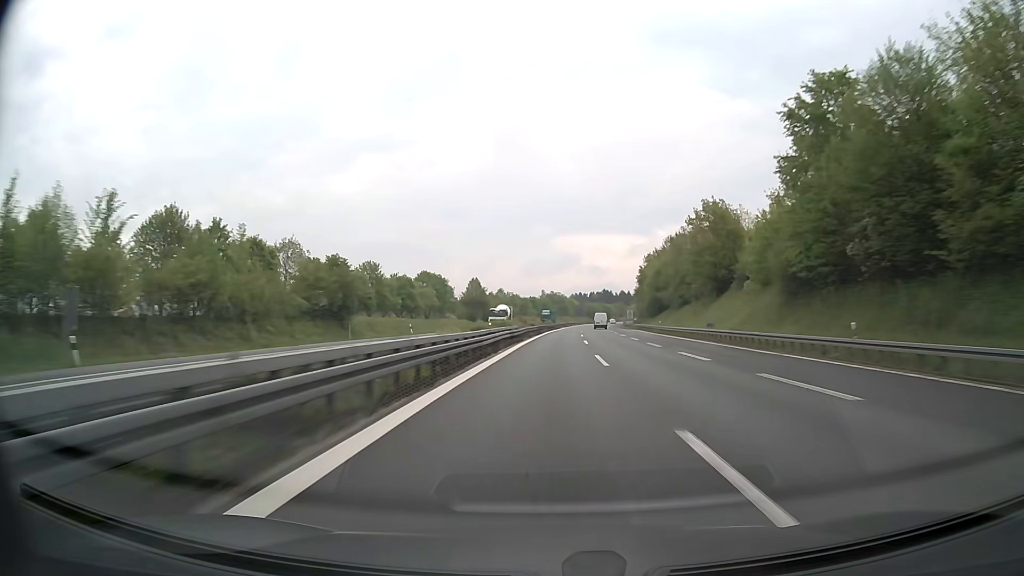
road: motorway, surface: asphalt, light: Day
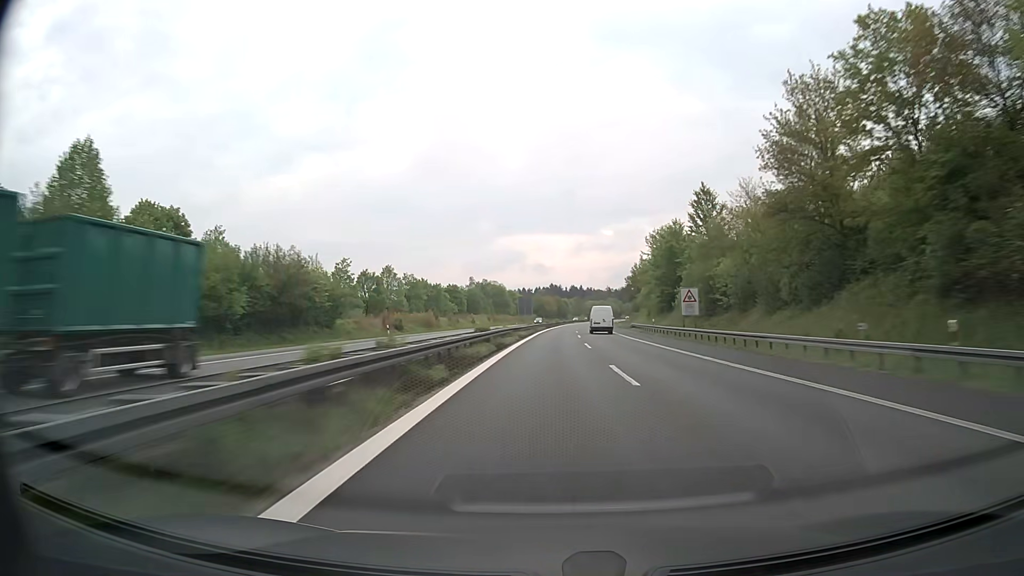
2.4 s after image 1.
(+5.2, +114.0) m; +5°
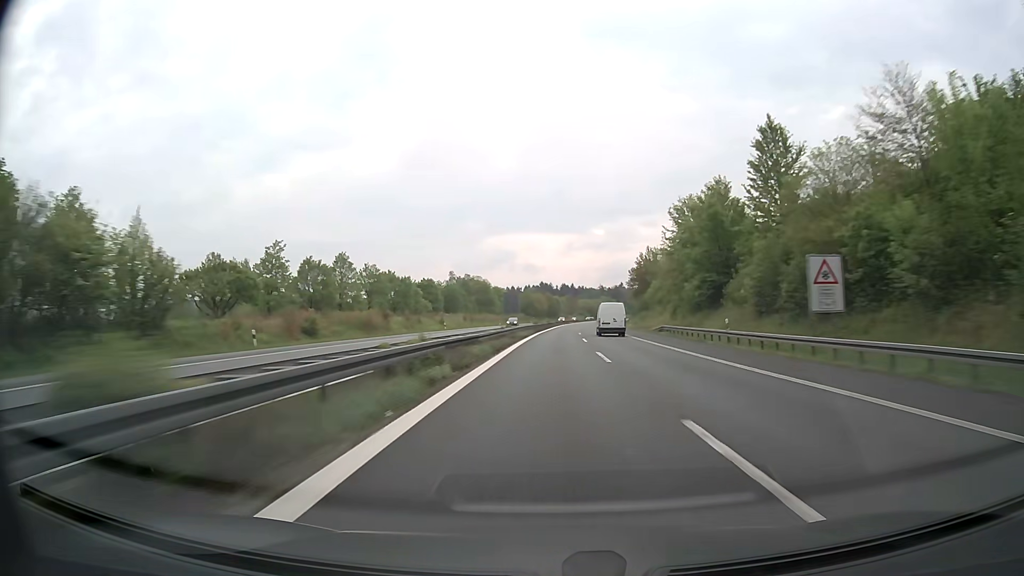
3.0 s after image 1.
(+0.2, +28.5) m; +1°
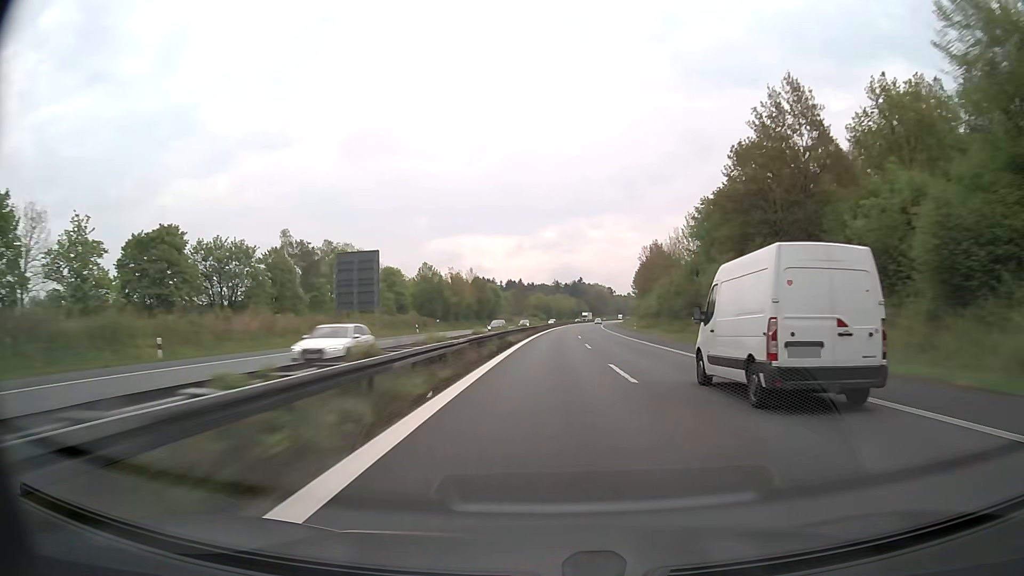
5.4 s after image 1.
(+4.1, +114.1) m; +4°
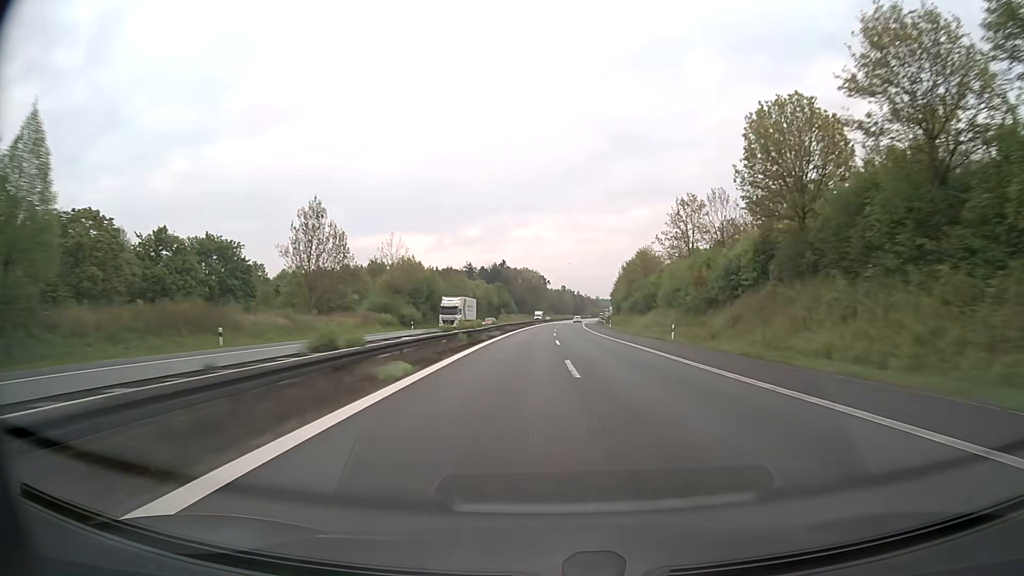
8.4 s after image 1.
(+6.9, +142.6) m; +6°
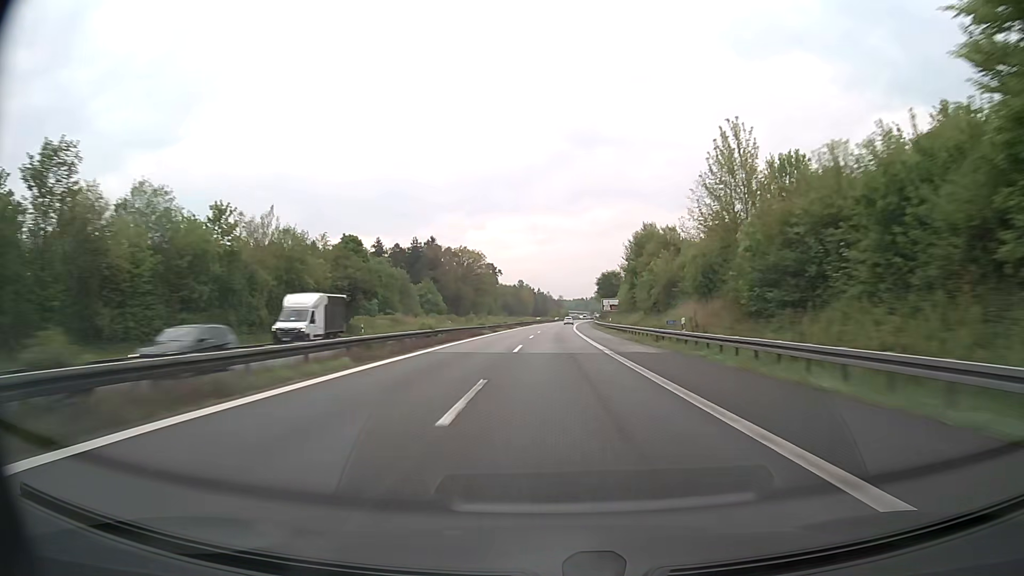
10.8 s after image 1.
(+4.1, +114.2) m; +4°
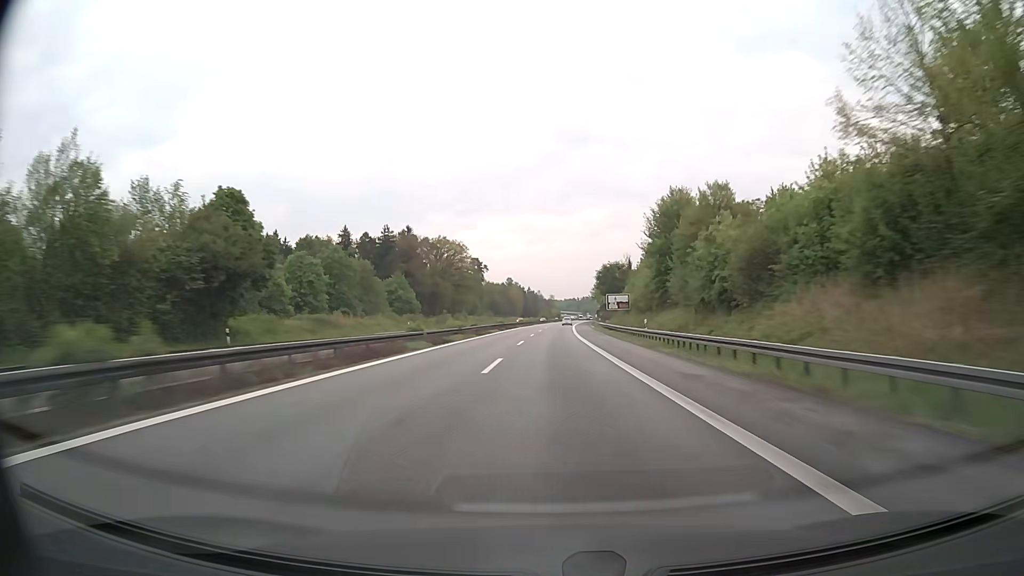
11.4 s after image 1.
(+0.2, +28.6) m; +1°
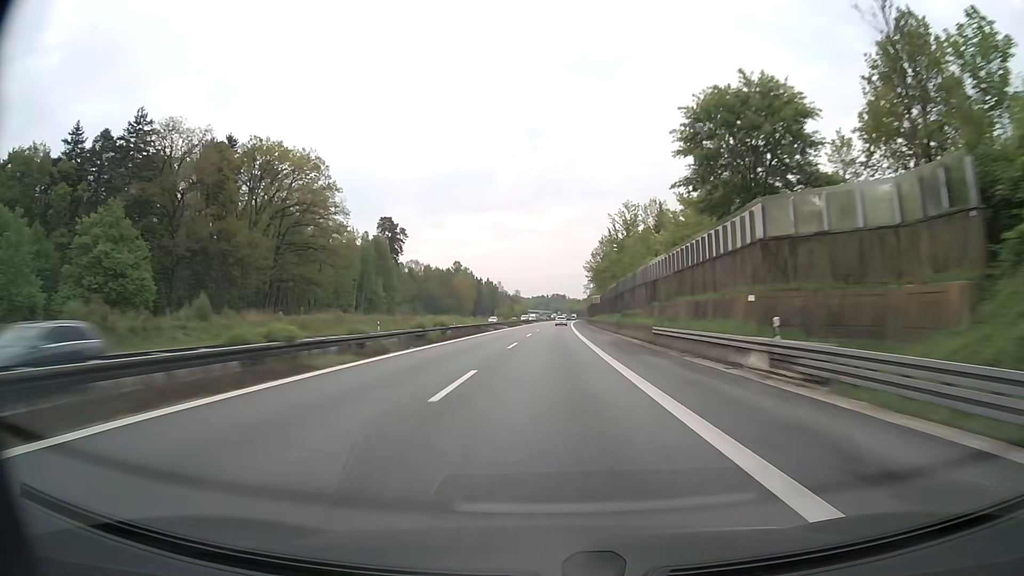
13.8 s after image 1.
(+3.0, +113.3) m; +3°
(0, +10) (0, +20) (0, +30) (0, +40) (+1, +50) (+1, +60) (+1, +70) (+1, +80) (+1, +90) (+2, +100) m
